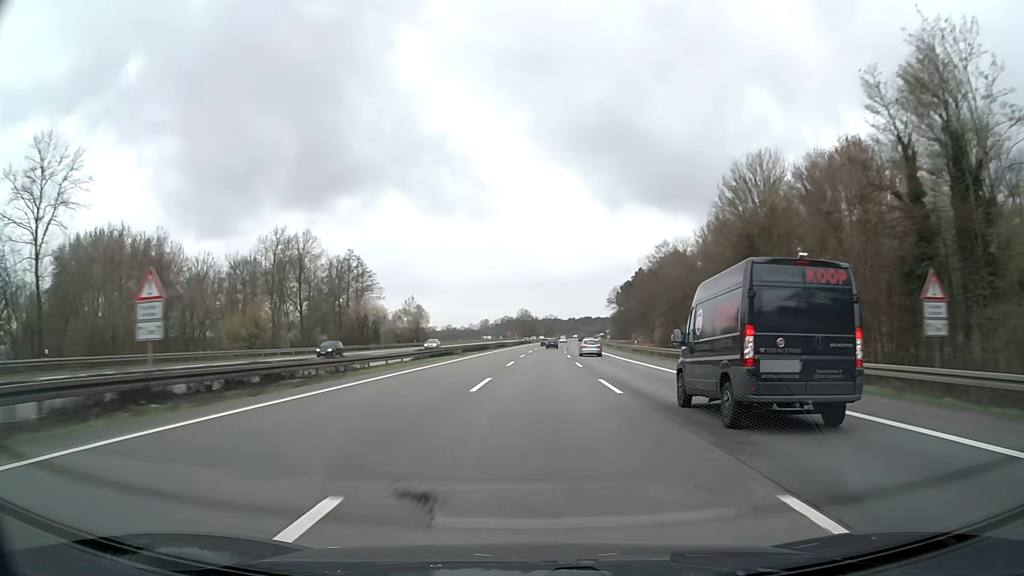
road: motorway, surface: asphalt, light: Day
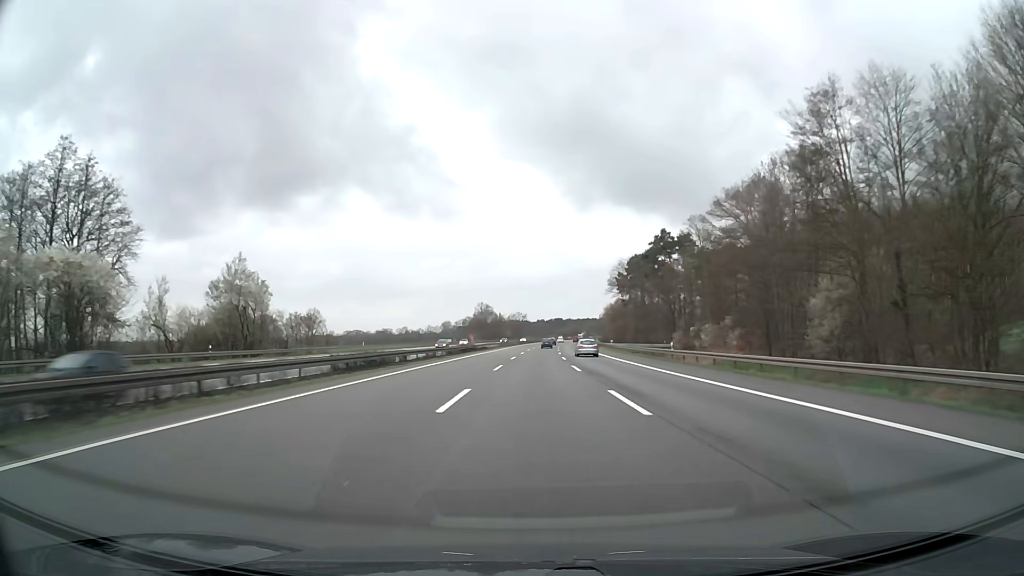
(+1.9, +77.4) m; +3°
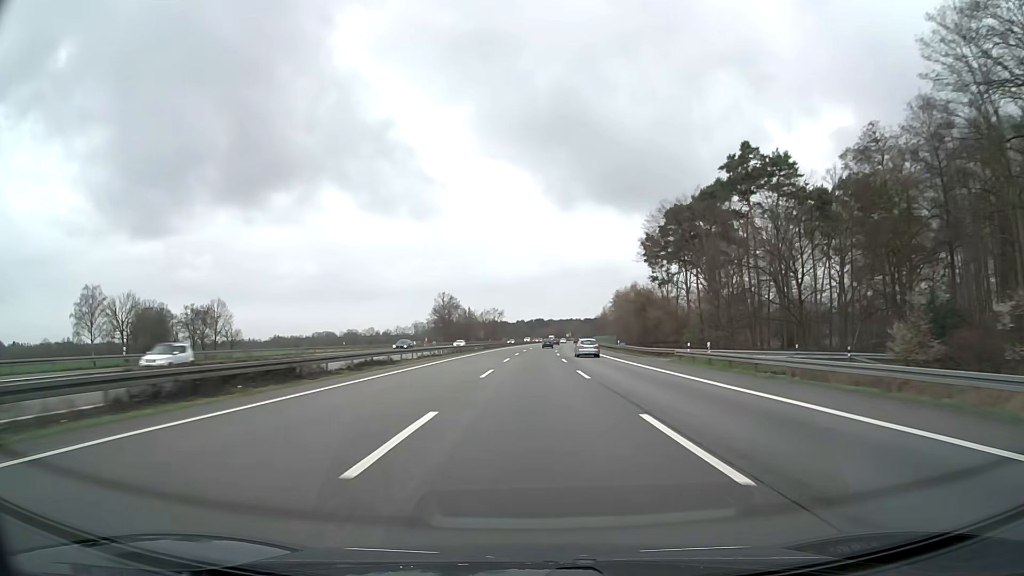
(+0.9, +60.3) m; +2°
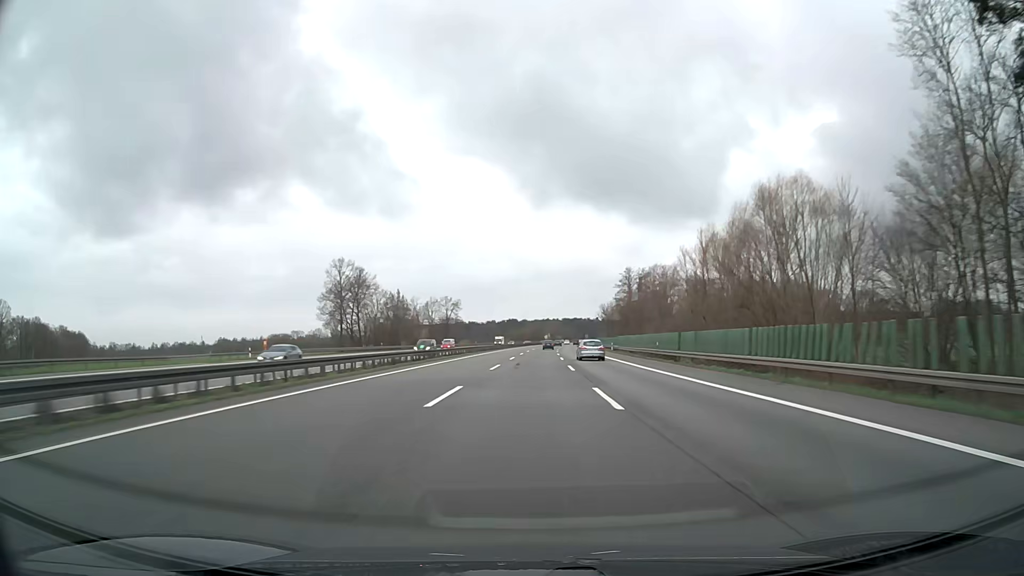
(+1.8, +83.3) m; +2°
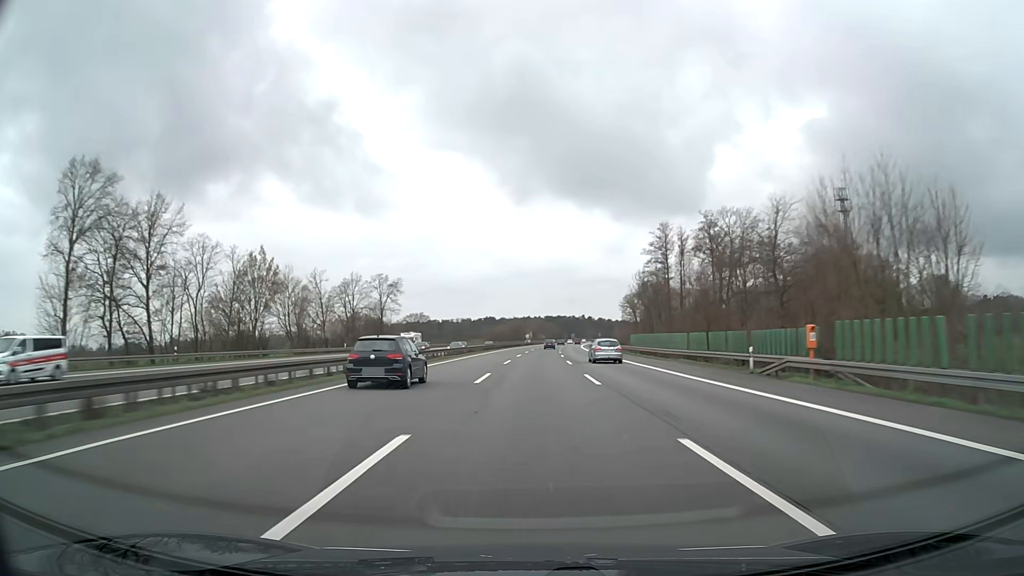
(+0.9, +64.4) m; +2°
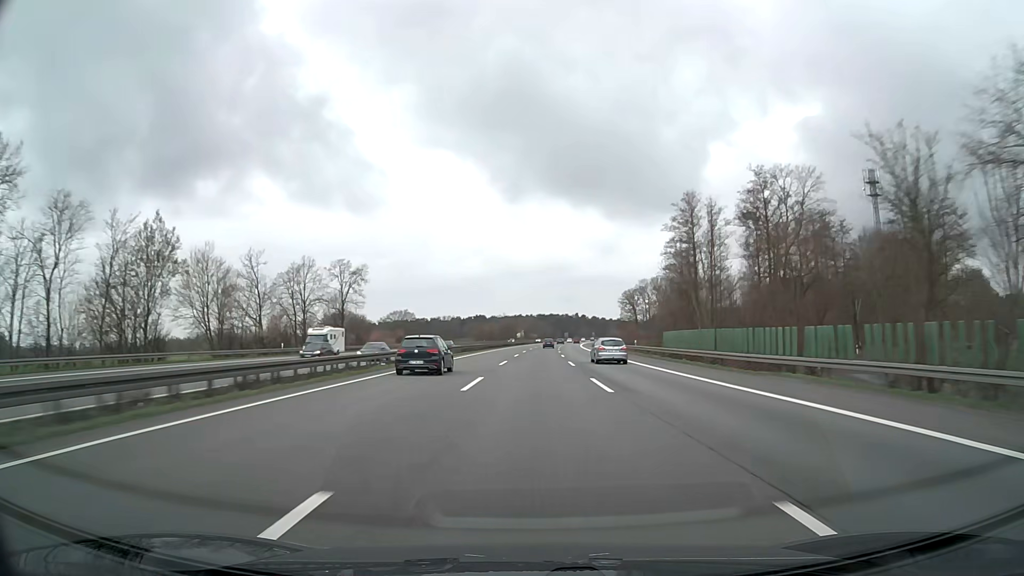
(+0.1, +21.7) m; +1°
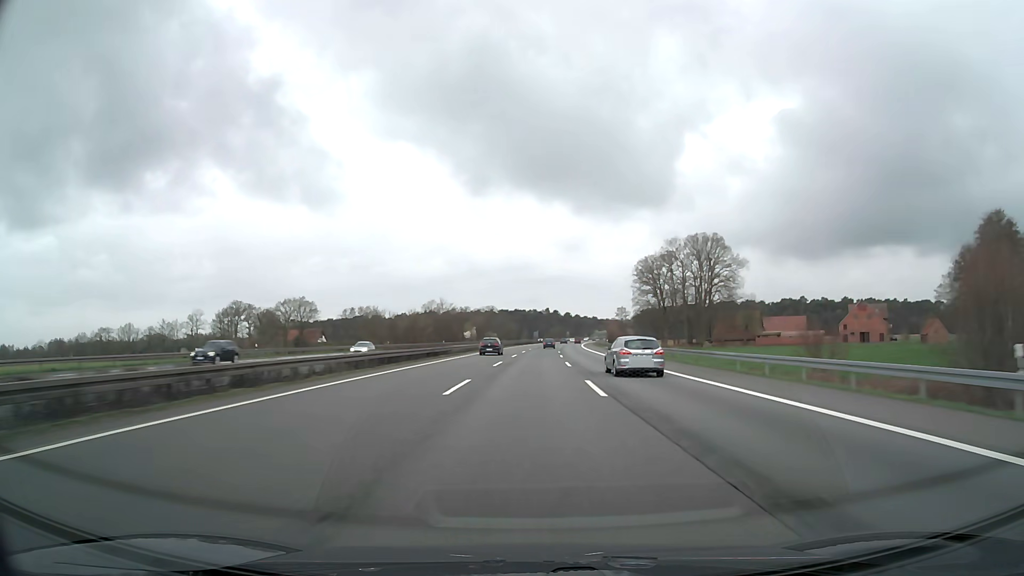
(+3.5, +109.5) m; +3°
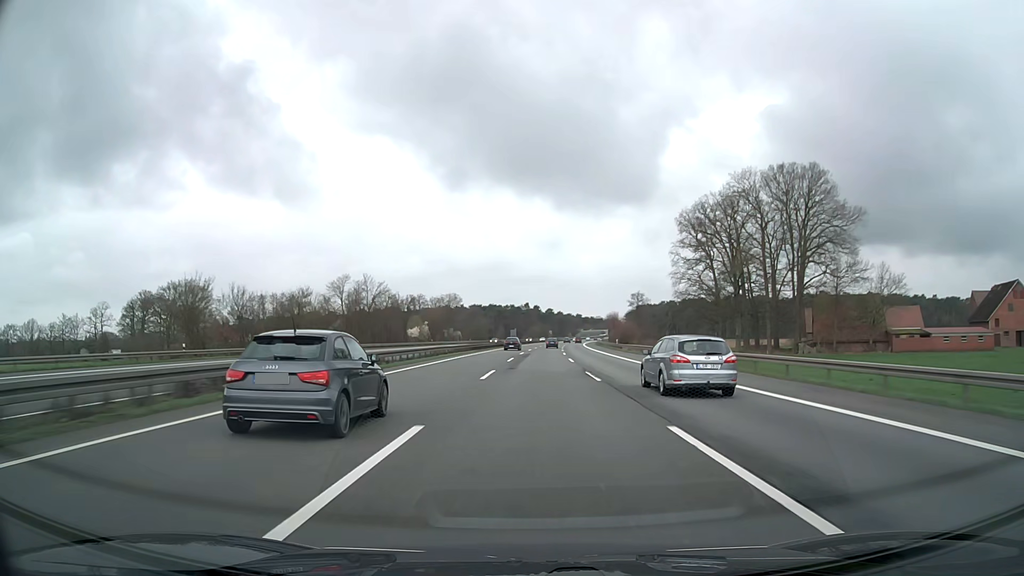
(+1.0, +66.1) m; +2°
(0, +10) (0, +20) (0, +30) (0, +40) (+1, +50) (+1, +60) (+1, +70) (+2, +80) (+2, +90) (+3, +100) m
